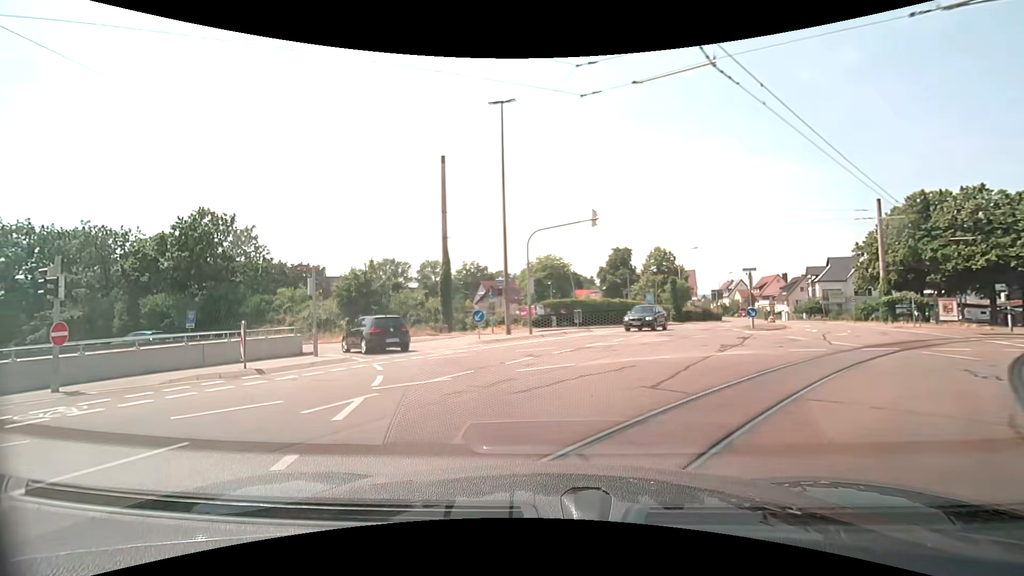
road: tertiary_link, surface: asphalt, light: Day
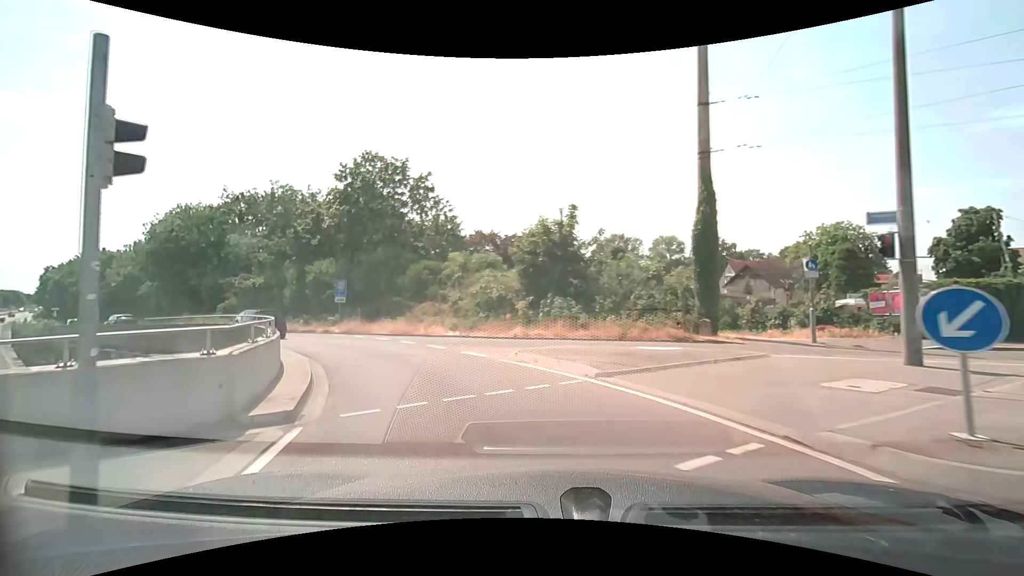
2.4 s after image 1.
(-3.4, +16.7) m; -25°
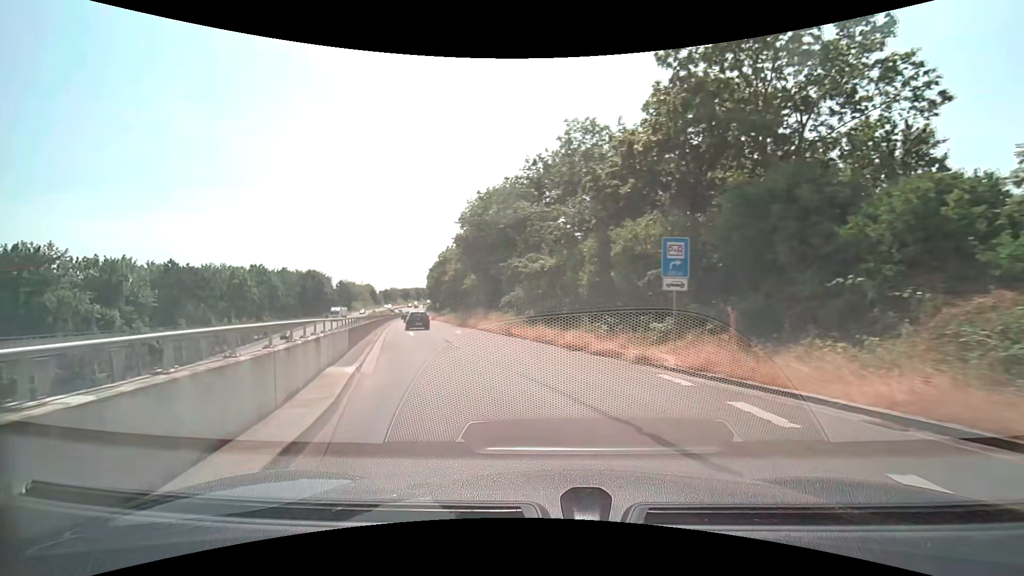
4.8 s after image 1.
(-6.1, +17.3) m; -36°
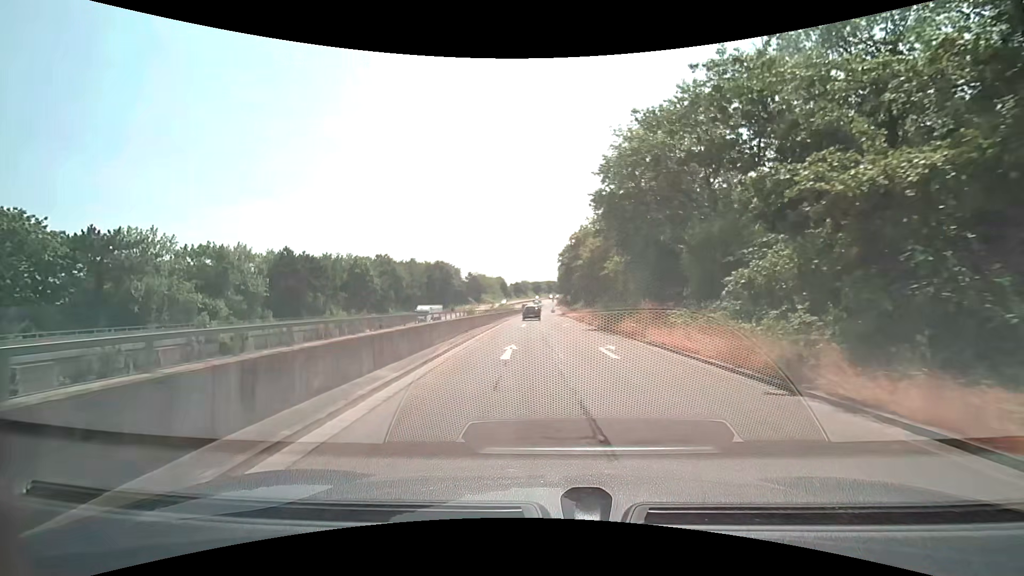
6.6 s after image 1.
(-3.2, +16.8) m; -16°
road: trunk_link
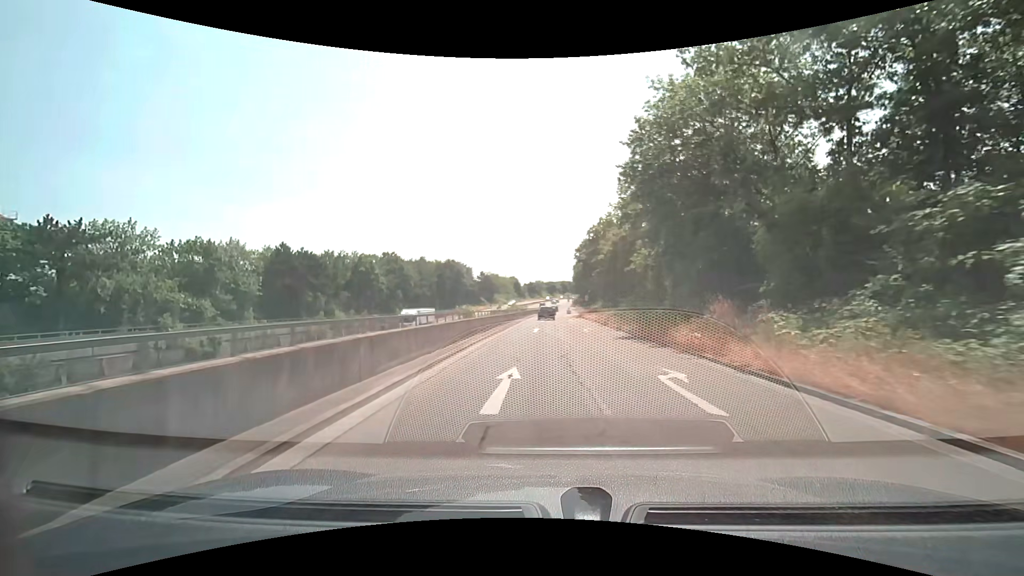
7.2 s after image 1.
(-0.1, +6.5) m; -2°
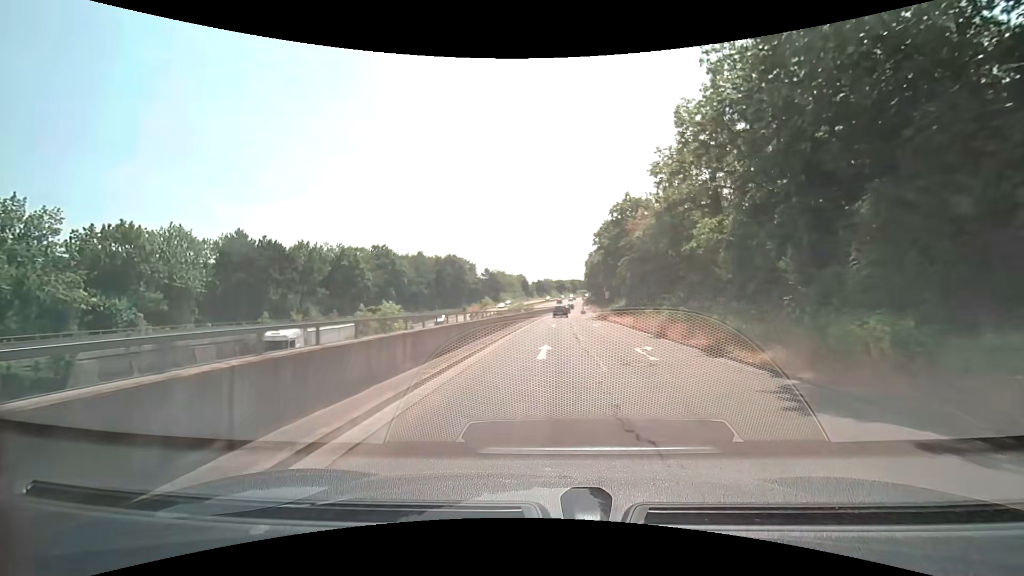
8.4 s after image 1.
(-0.3, +14.1) m; -2°
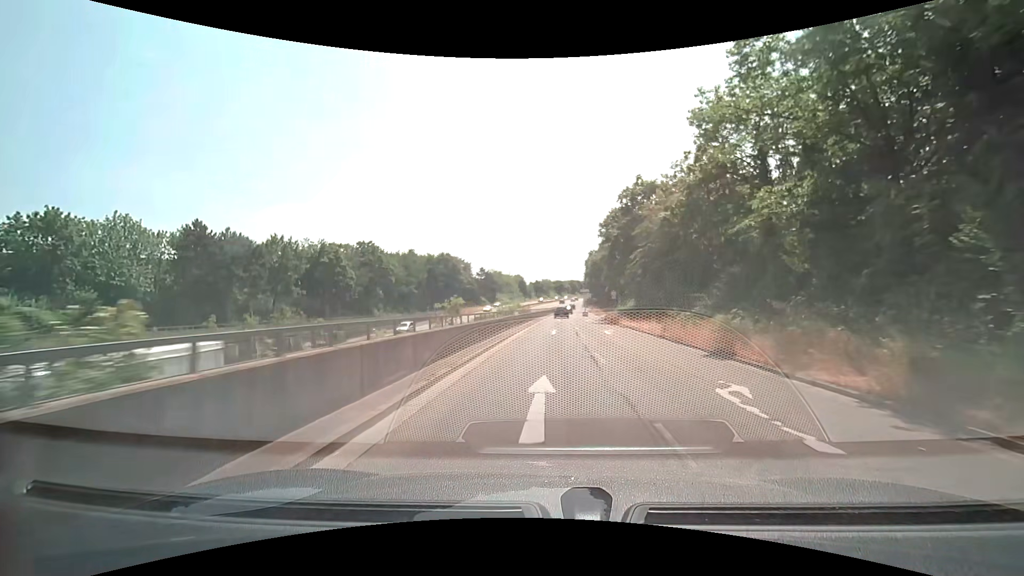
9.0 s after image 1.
(0.0, +7.5) m; 0°
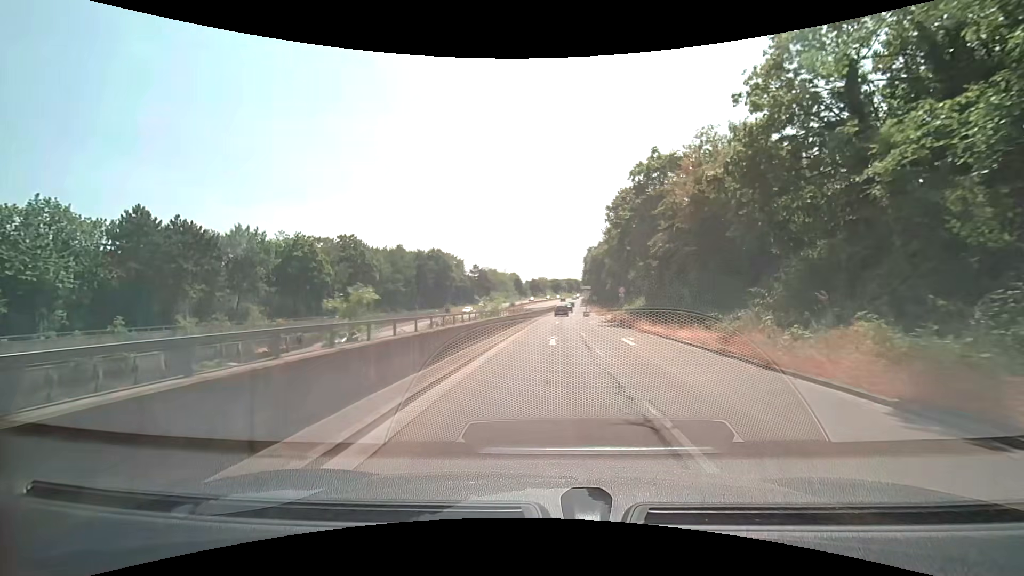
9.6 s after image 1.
(0.0, +7.7) m; 0°
(0, +10) (0, +20) (+1, +30) (+1, +40) (+1, +50) (+2, +60) (+3, +70) (+3, +80) (+4, +90) (+5, +100) m
